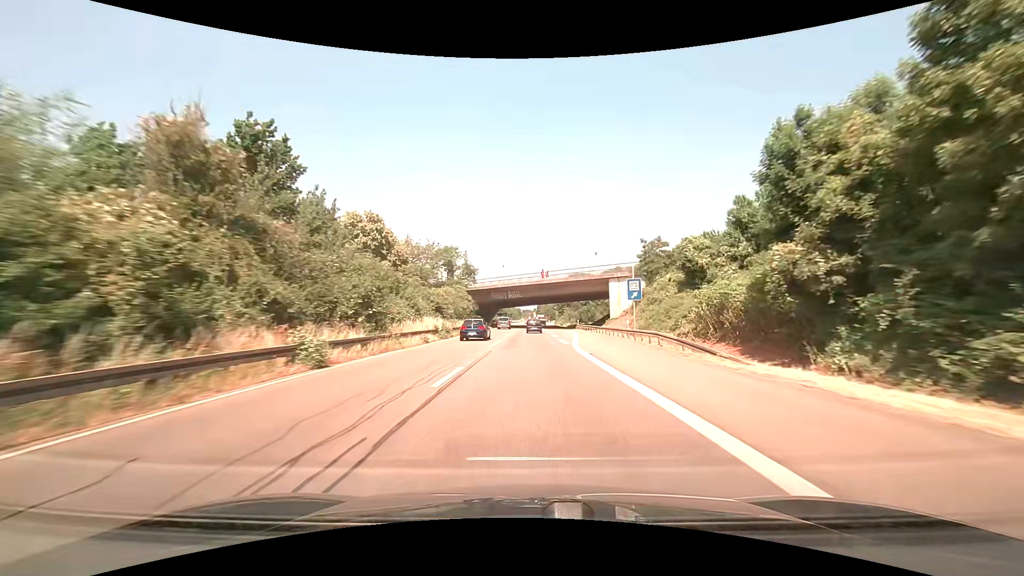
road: trunk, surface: asphalt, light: Day
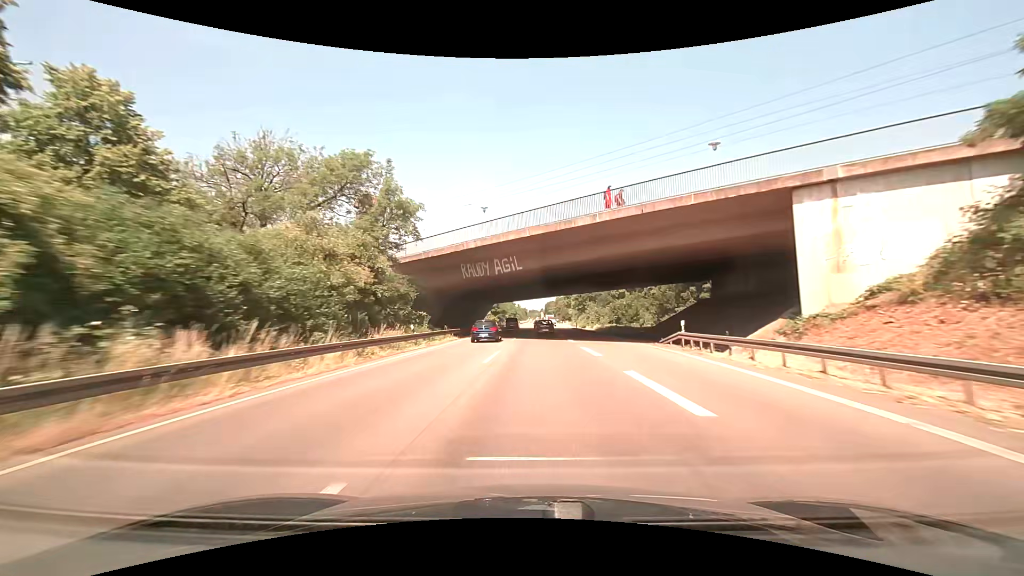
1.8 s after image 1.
(-0.2, +45.5) m; 0°
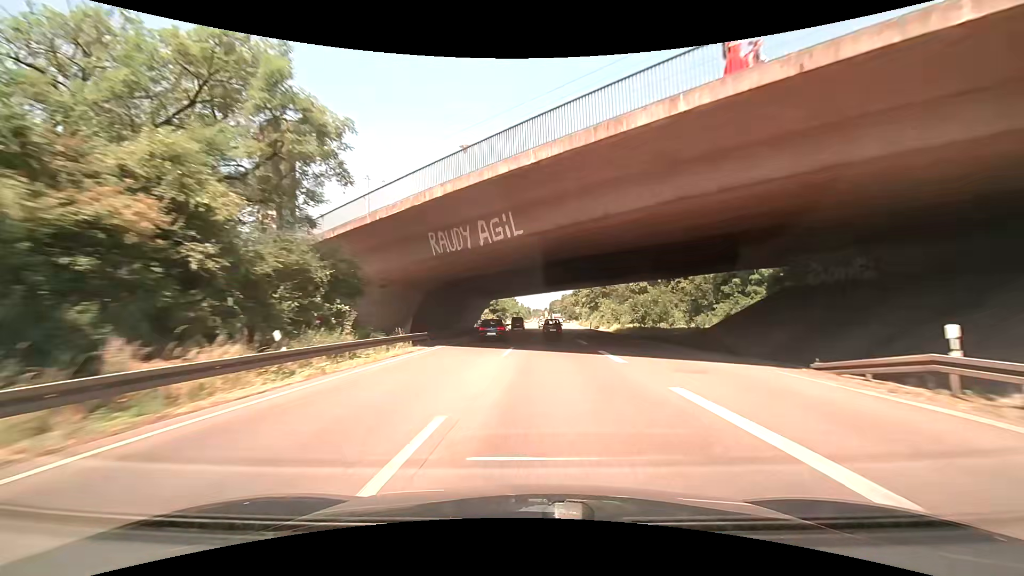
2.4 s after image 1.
(-0.1, +15.1) m; 0°
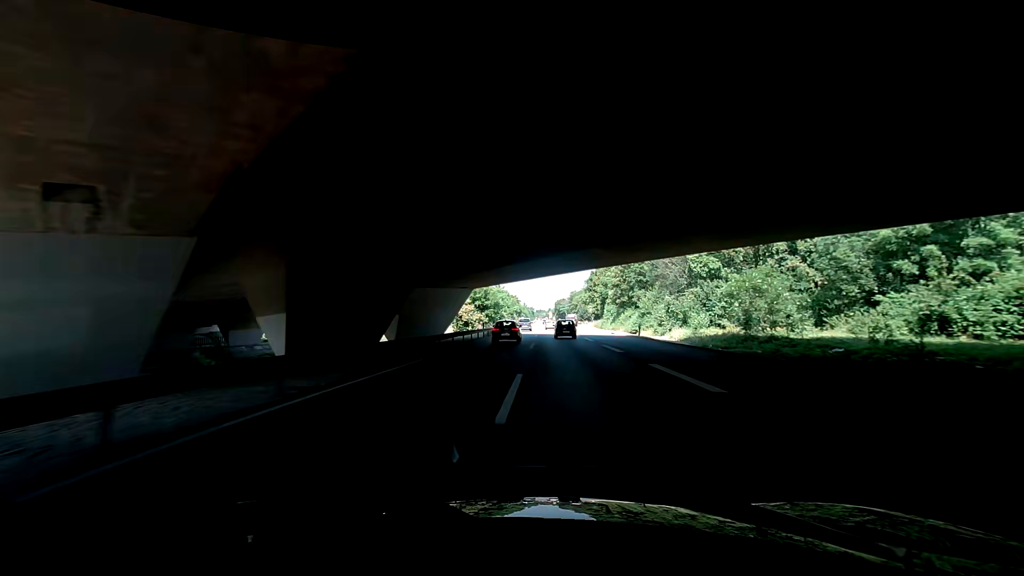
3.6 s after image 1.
(-0.7, +30.2) m; -3°
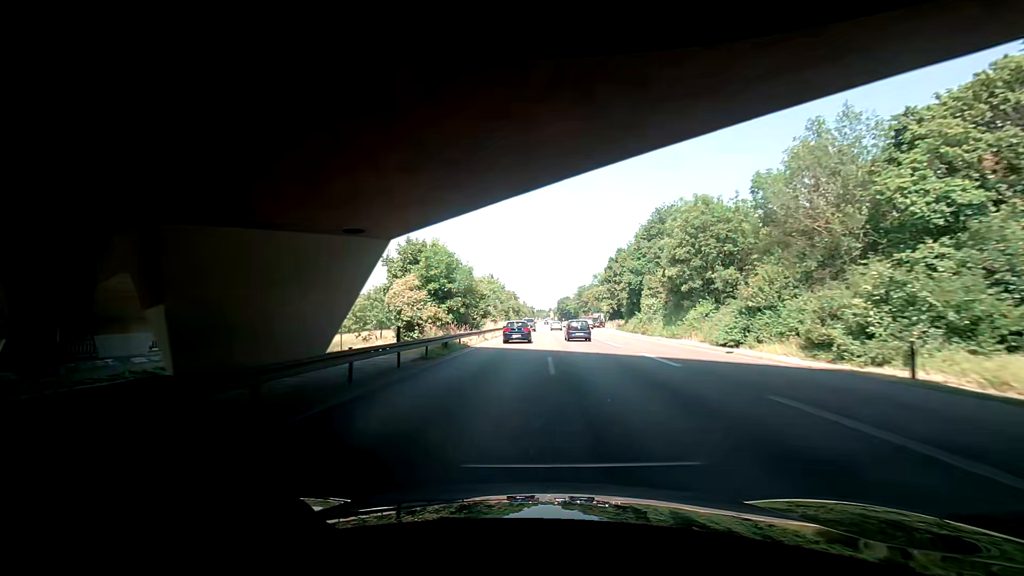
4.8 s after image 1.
(0.0, +30.3) m; 0°
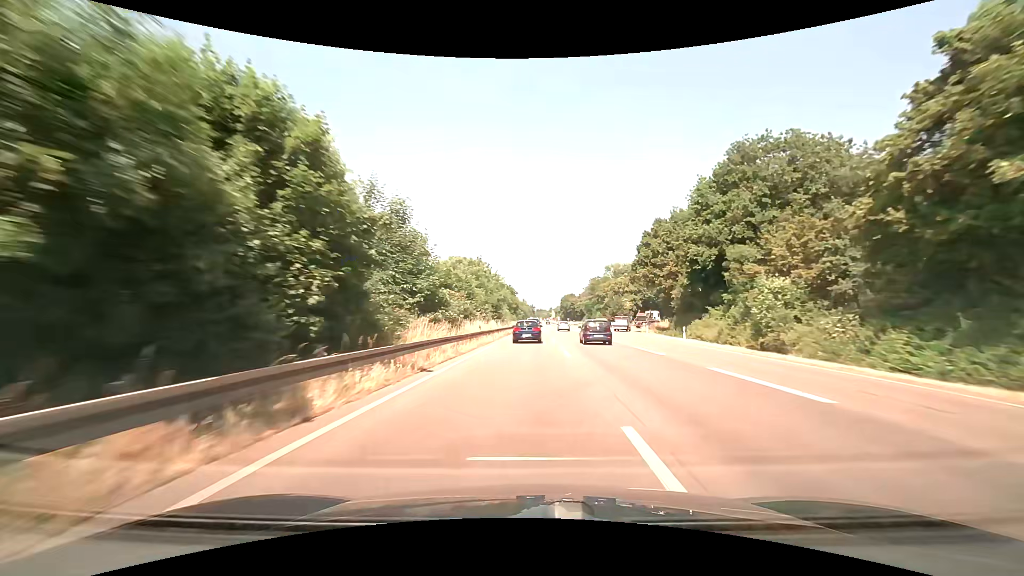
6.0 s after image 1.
(+0.8, +30.6) m; +2°
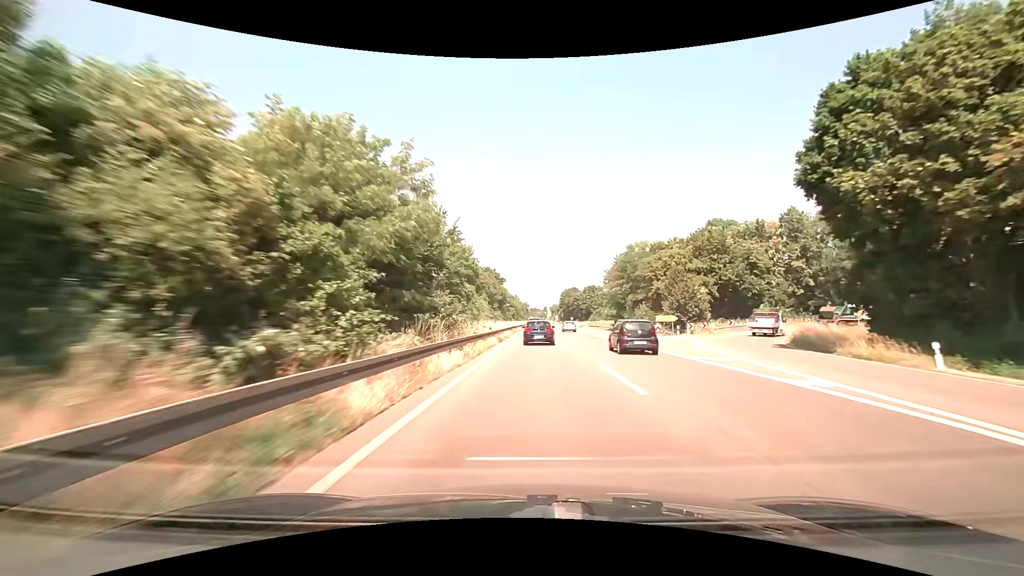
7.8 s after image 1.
(+0.1, +46.3) m; +1°
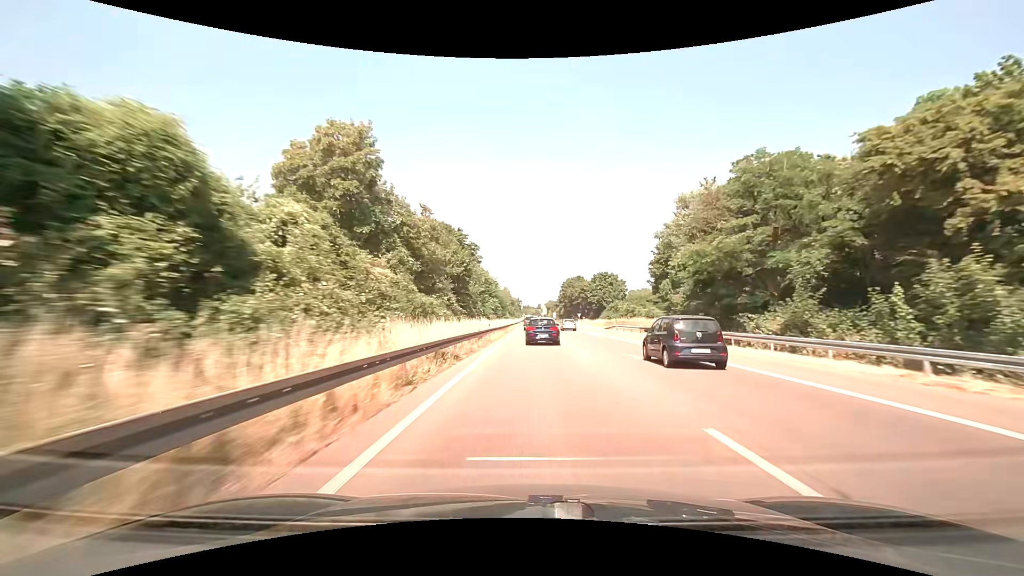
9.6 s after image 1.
(+0.5, +45.8) m; +1°
(0, +10) (0, +20) (0, +30) (0, +40) (0, +50) (0, +60) (0, +70) (0, +80) (0, +90) (0, +100) m
